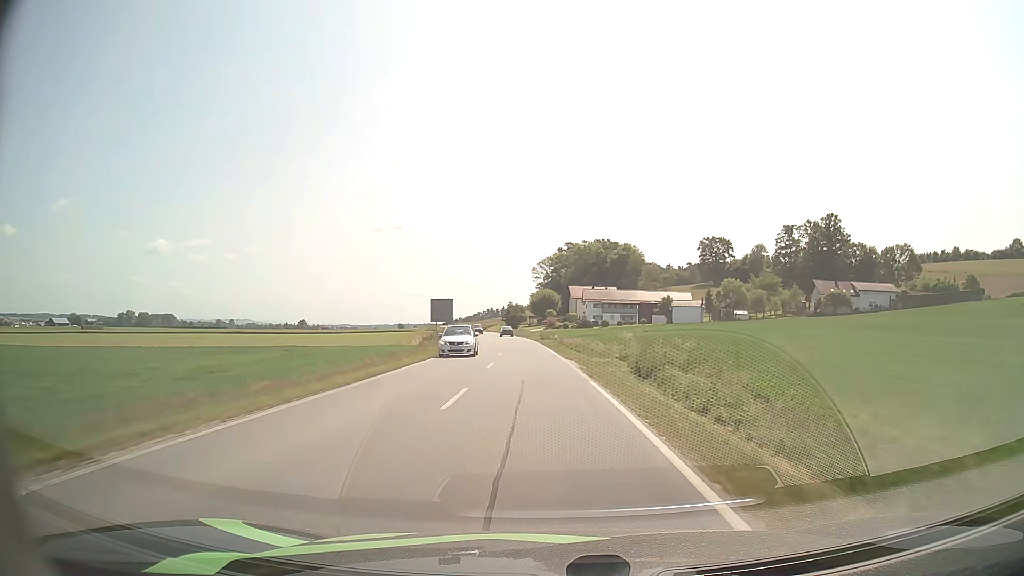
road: secondary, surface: asphalt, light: Day
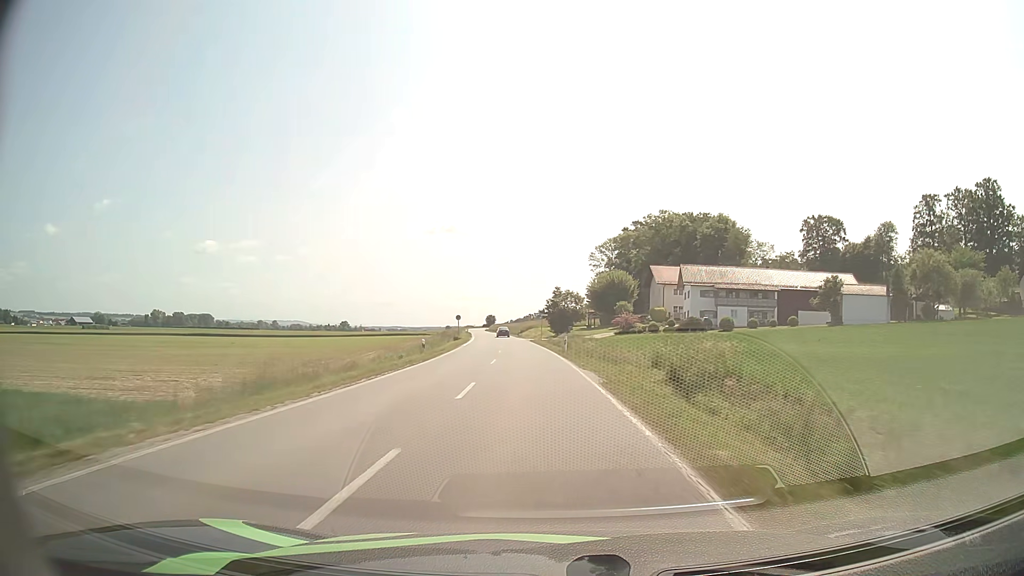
(-2.8, +64.7) m; -5°
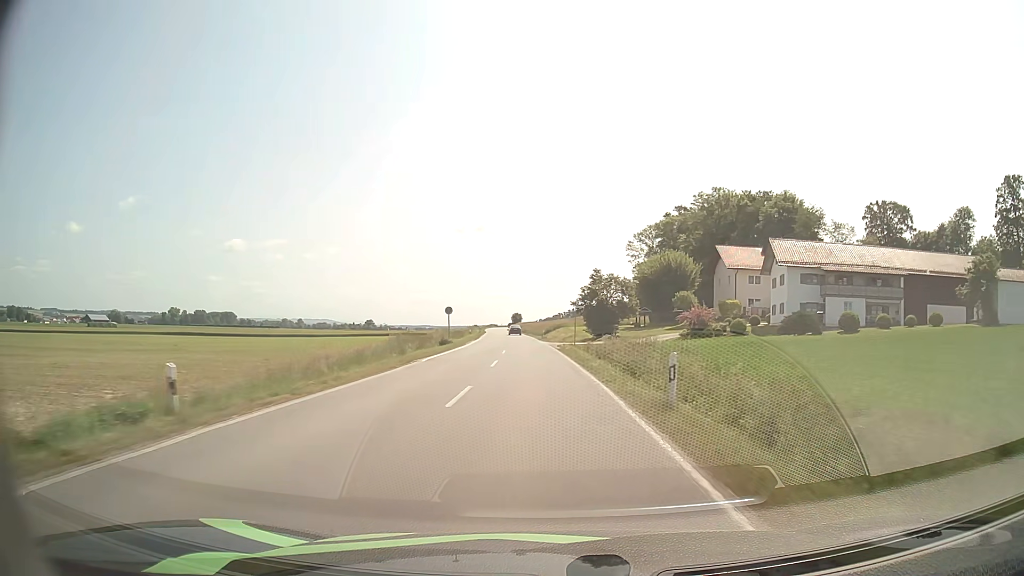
(-0.6, +27.1) m; -2°
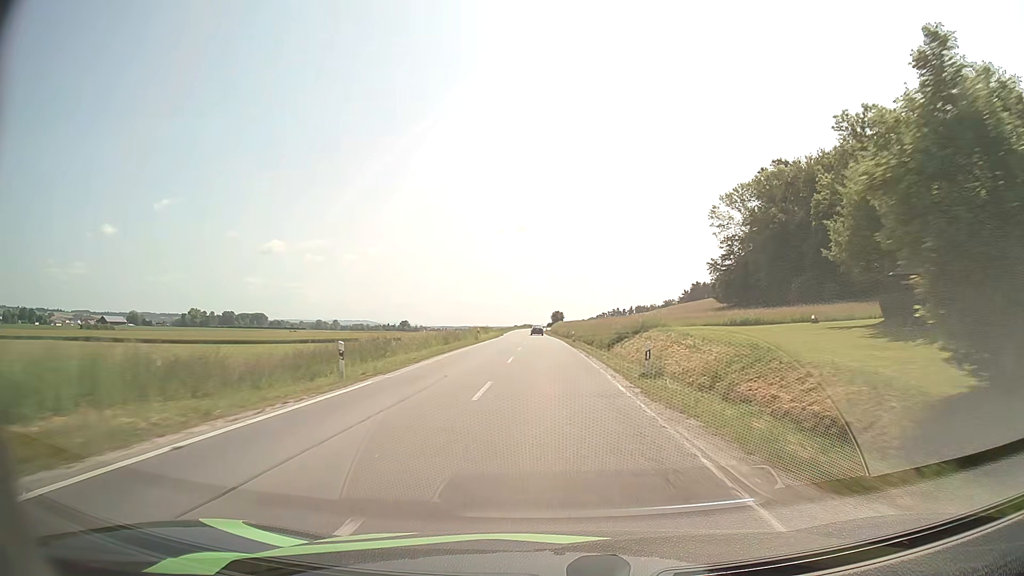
(-2.1, +55.6) m; -4°
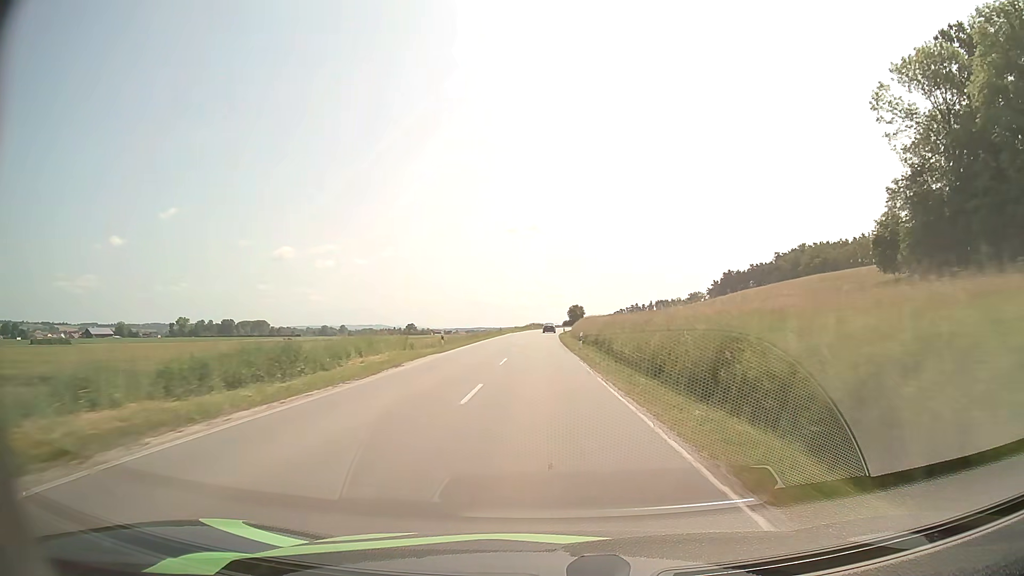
(-0.7, +69.2) m; -1°
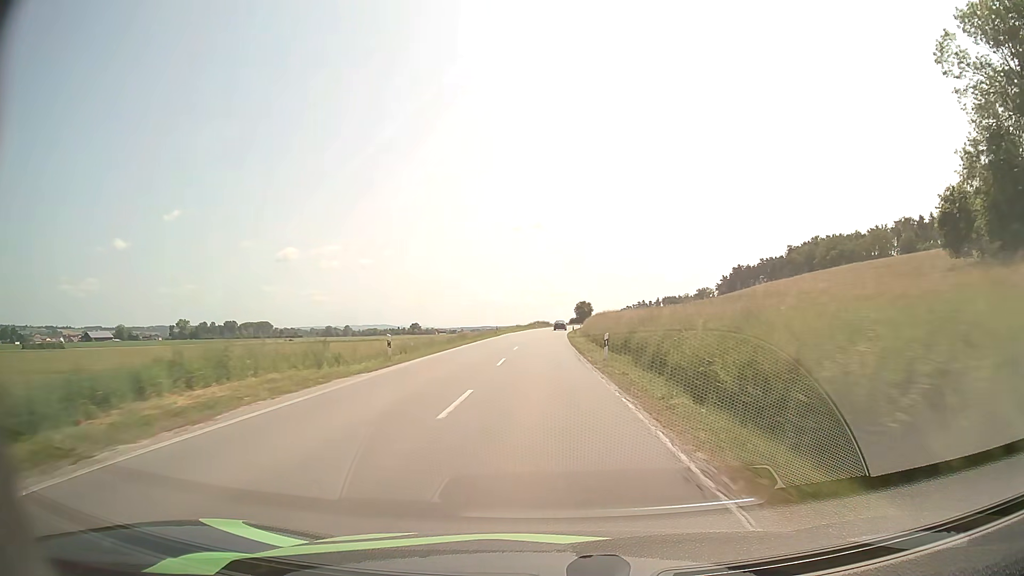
(0.0, +13.6) m; 0°
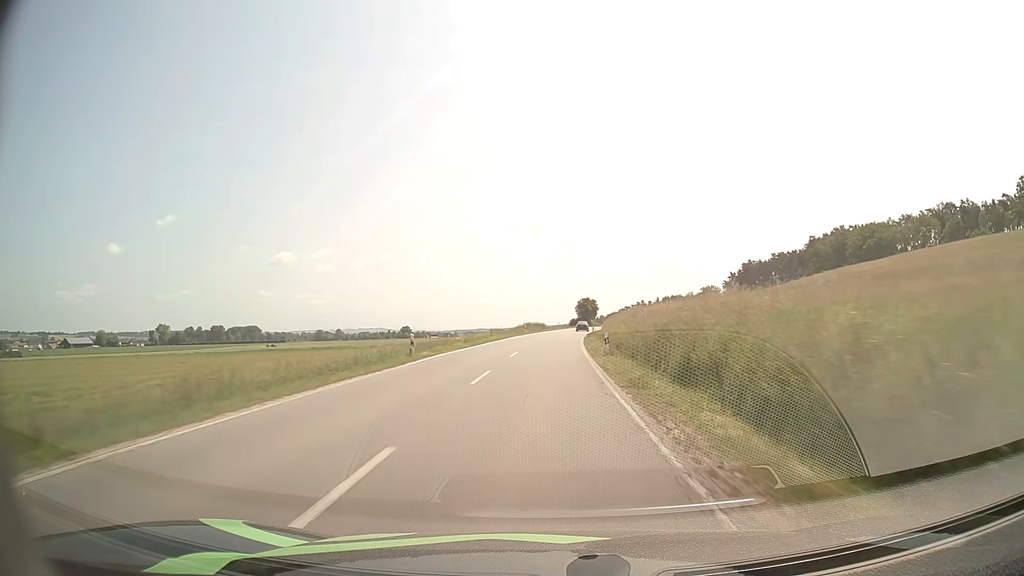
(-0.2, +40.7) m; 0°
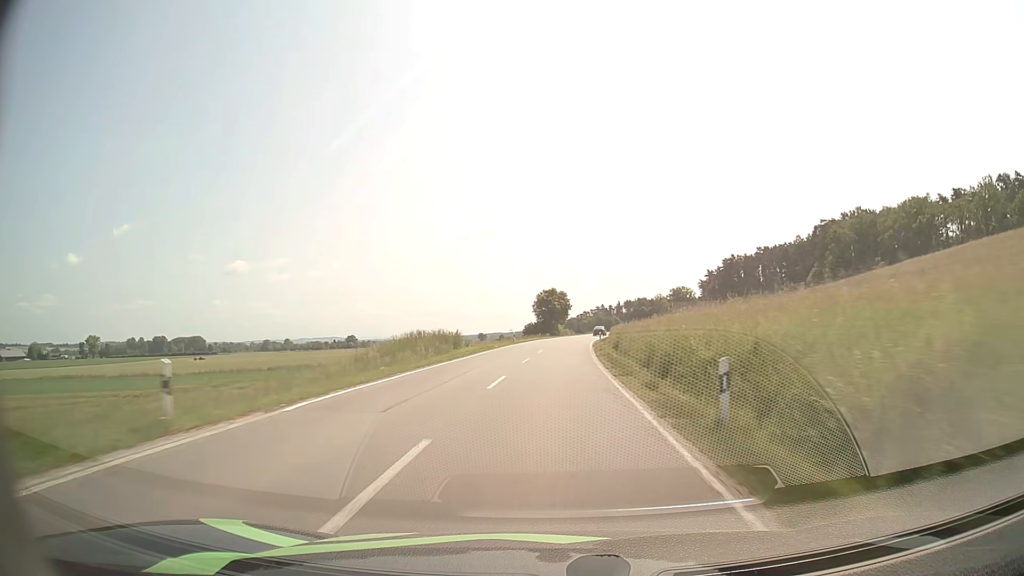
(+1.9, +67.1) m; +4°
(0, +10) (0, +20) (+1, +30) (+1, +40) (+2, +50) (+2, +60) (+3, +70) (+4, +80) (+6, +90) (+7, +100) m
